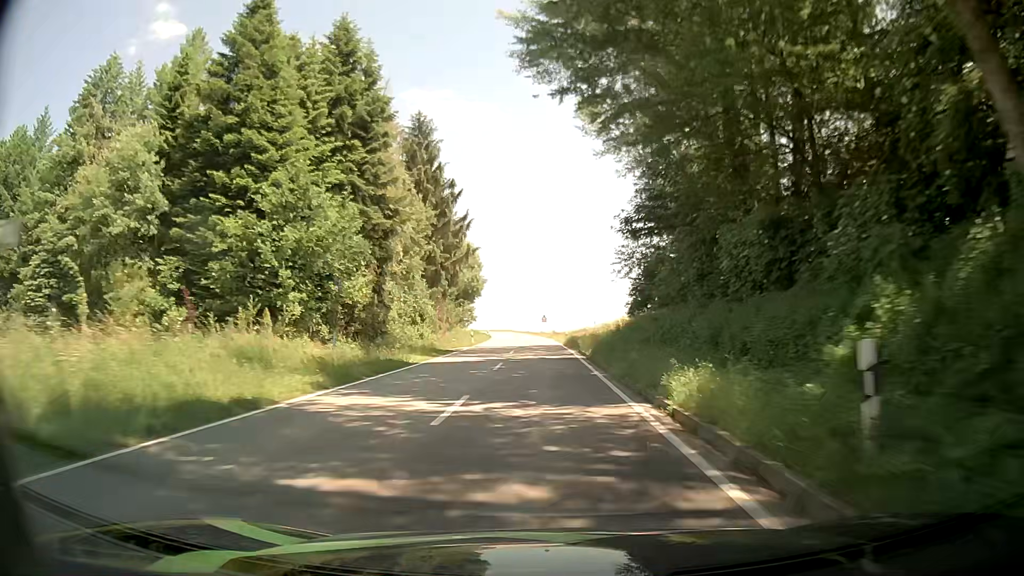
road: tertiary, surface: asphalt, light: Day
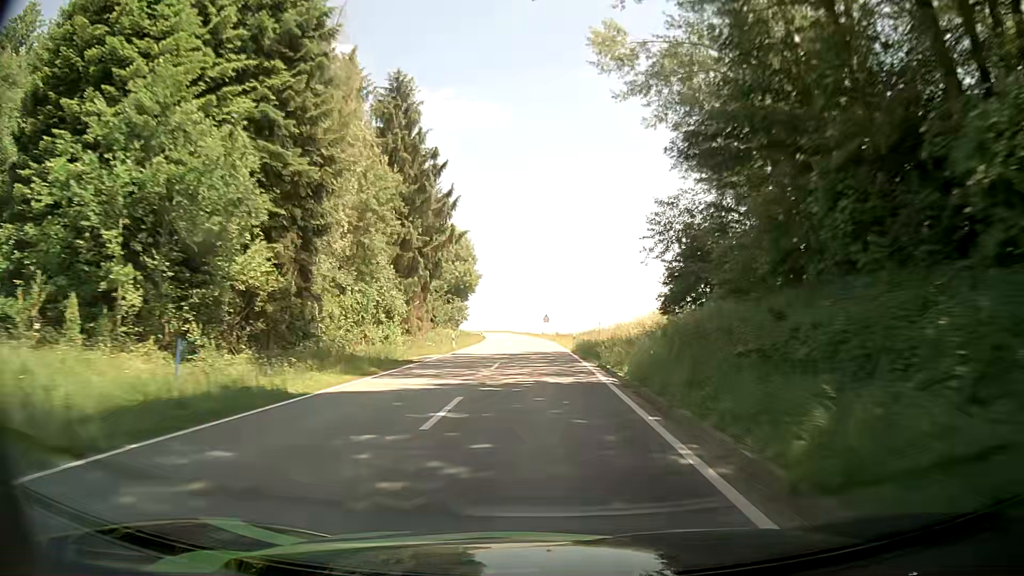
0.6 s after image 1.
(-0.1, +12.6) m; 0°
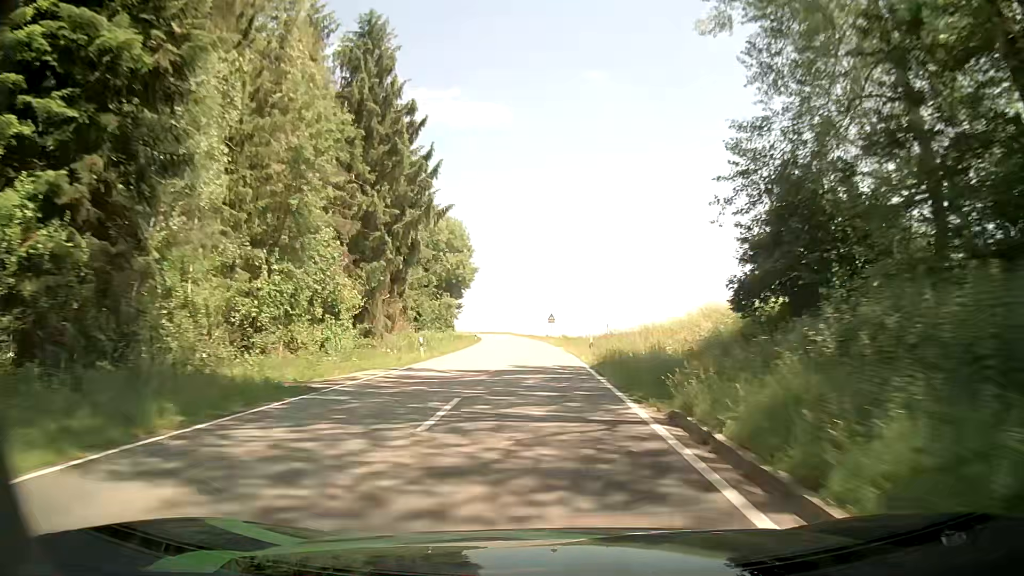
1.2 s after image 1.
(0.0, +12.6) m; -1°
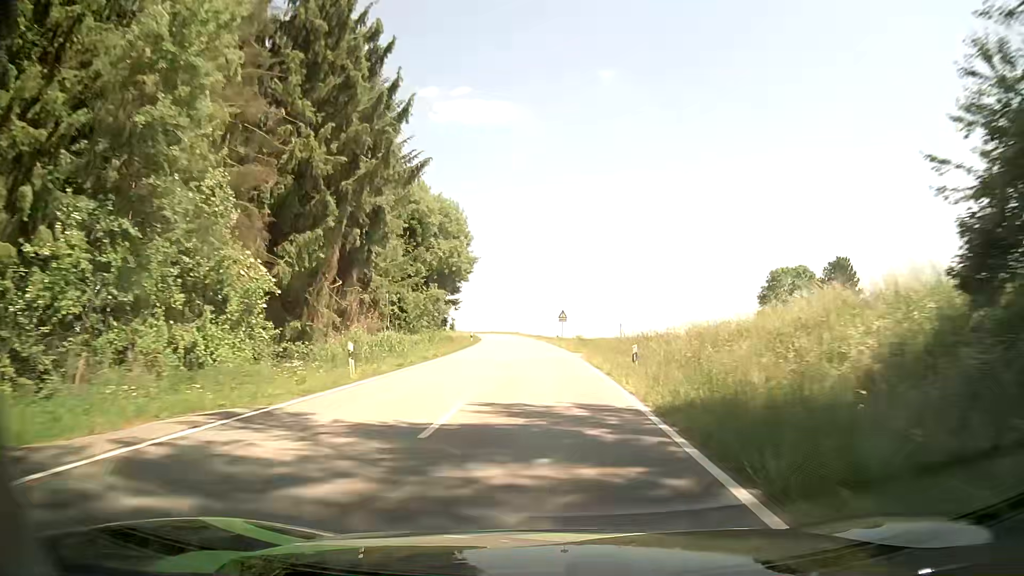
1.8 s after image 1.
(0.0, +12.6) m; -1°
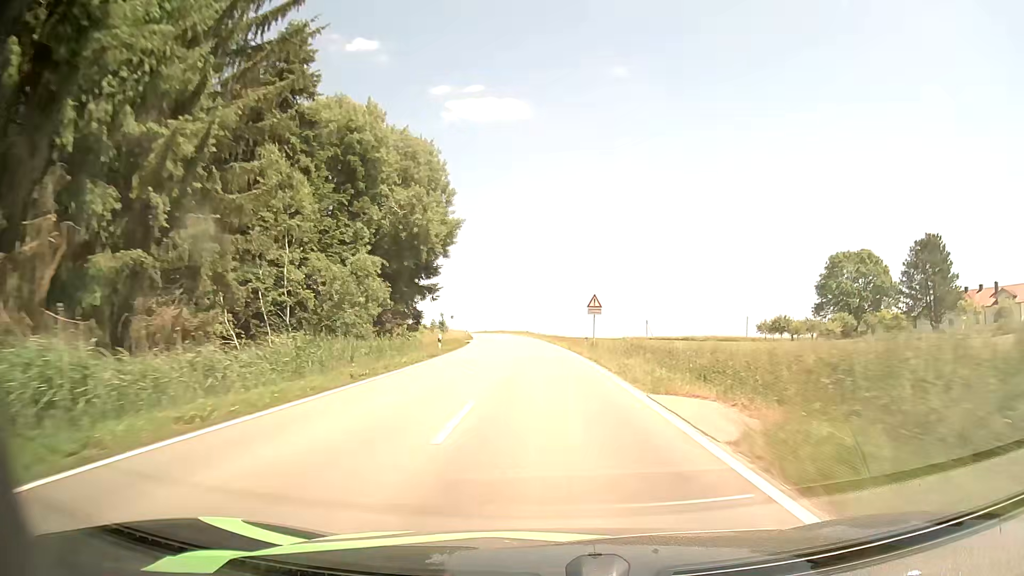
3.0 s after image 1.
(-0.2, +25.6) m; -1°
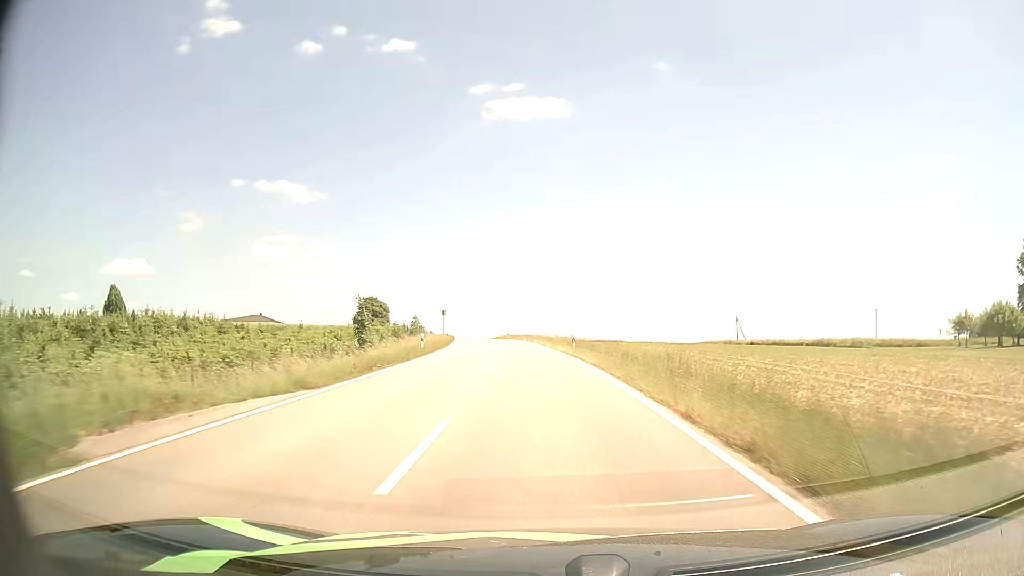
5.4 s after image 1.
(-1.4, +51.9) m; -4°
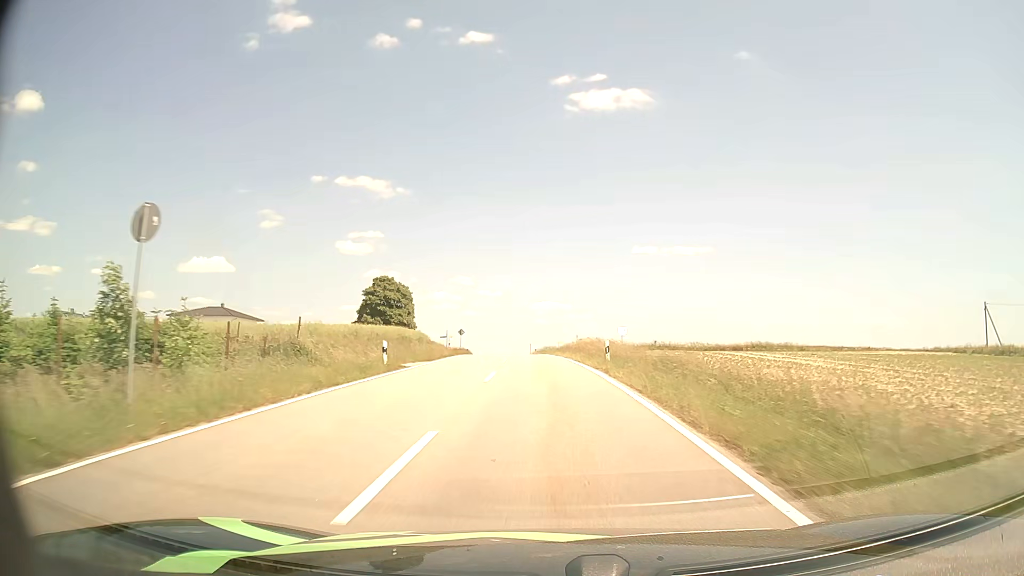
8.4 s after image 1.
(-4.1, +62.7) m; -8°
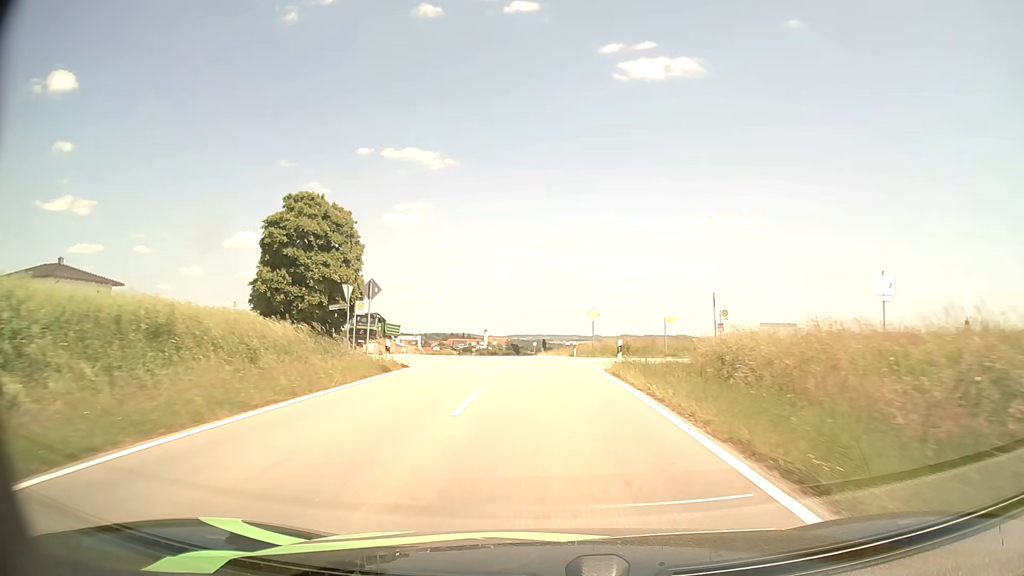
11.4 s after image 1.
(-2.1, +56.1) m; -4°
(0, +10) (0, +20) (-1, +30) (-1, +40) (-1, +50) (-2, +60) (-2, +70) (-3, +80) (-4, +90) (-5, +100) m
